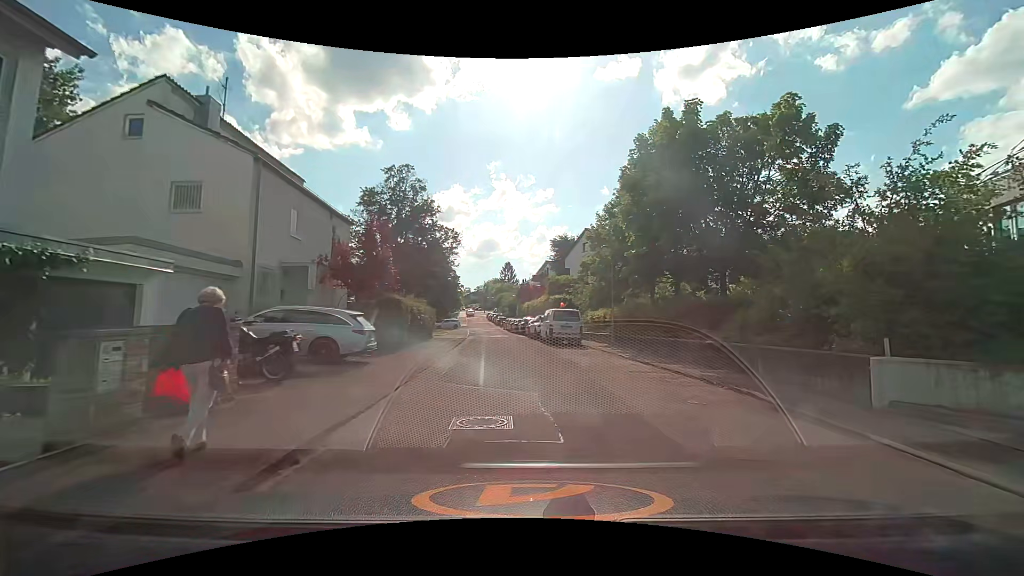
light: Day
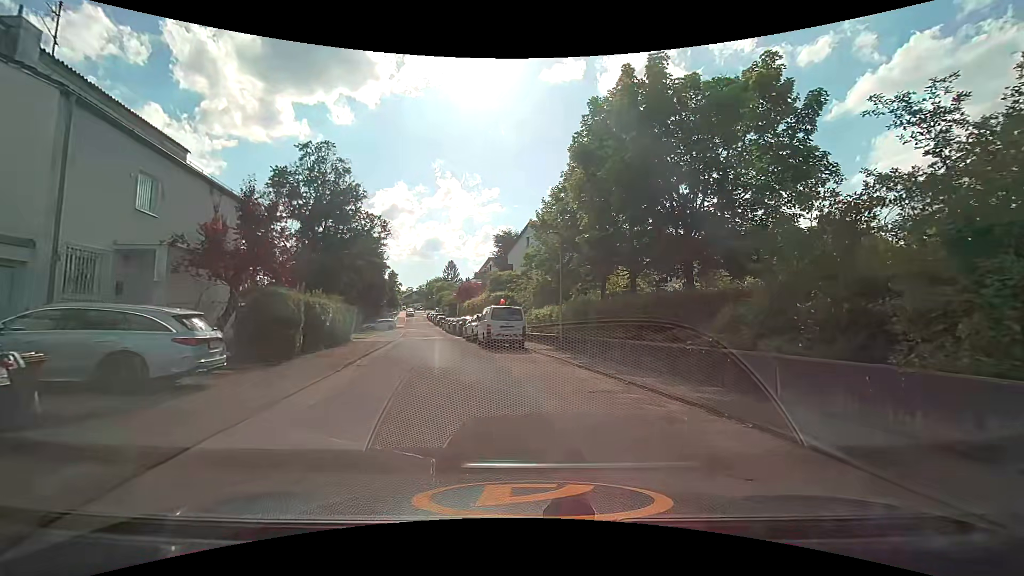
(+0.3, +4.1) m; +8°
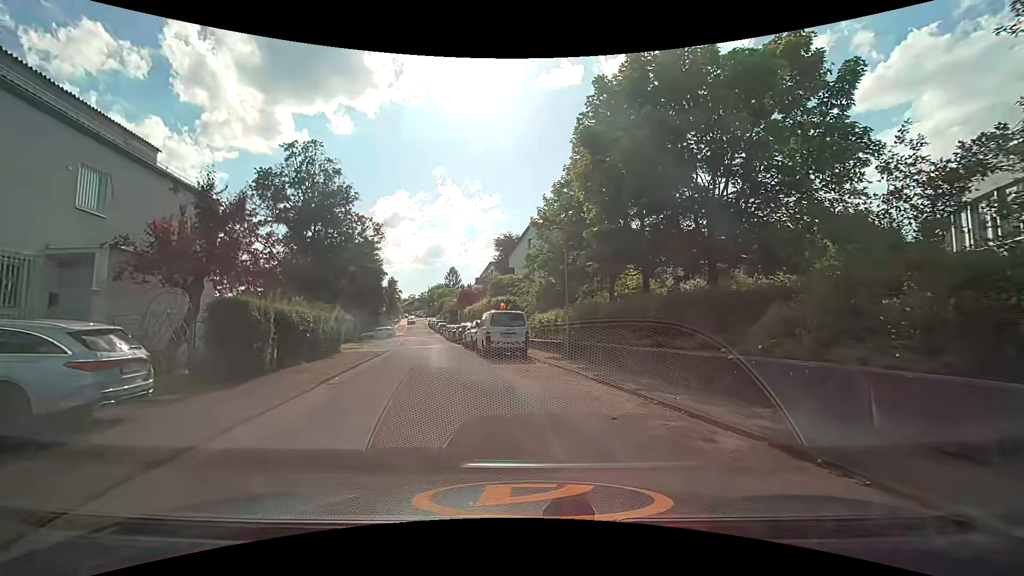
(0.0, +2.1) m; -2°
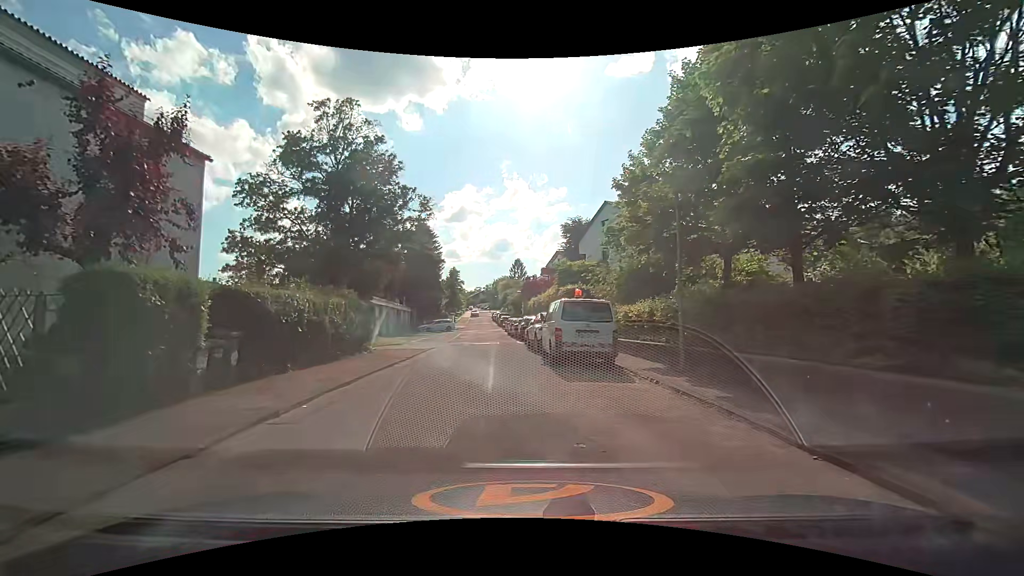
(-0.3, +6.1) m; -7°
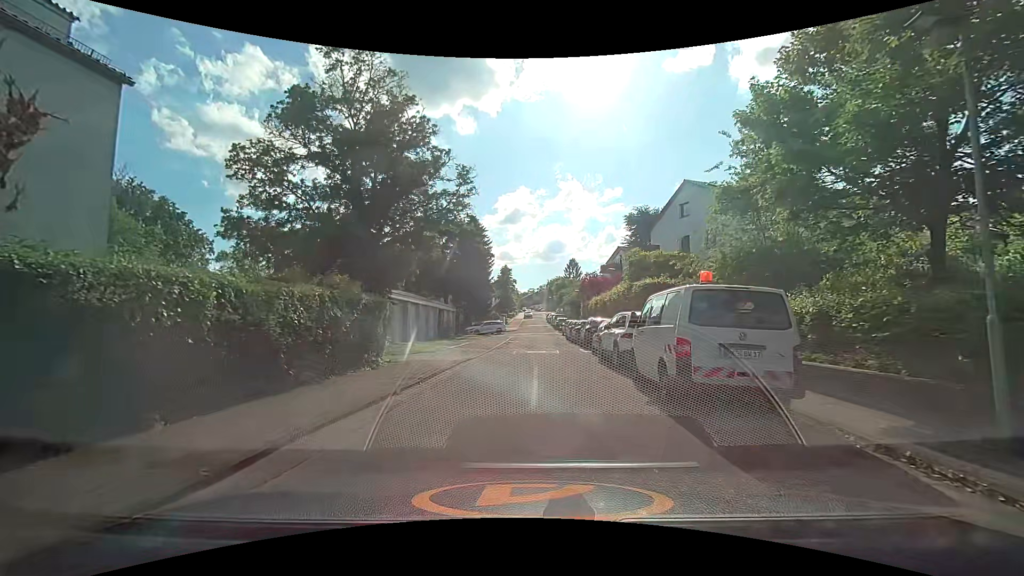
(-0.4, +6.4) m; -6°
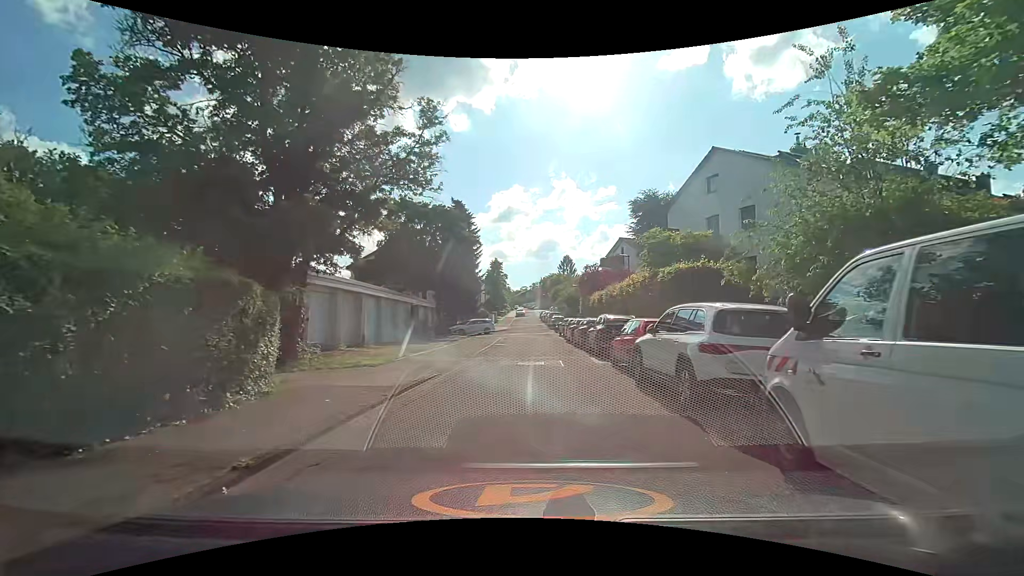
(0.0, +6.8) m; +1°
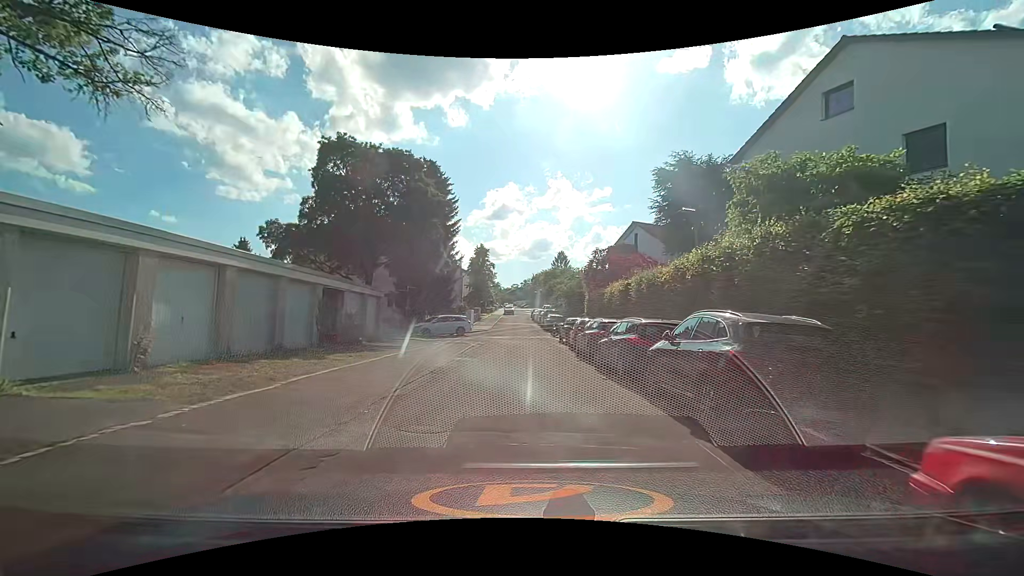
(-0.1, +12.4) m; 0°
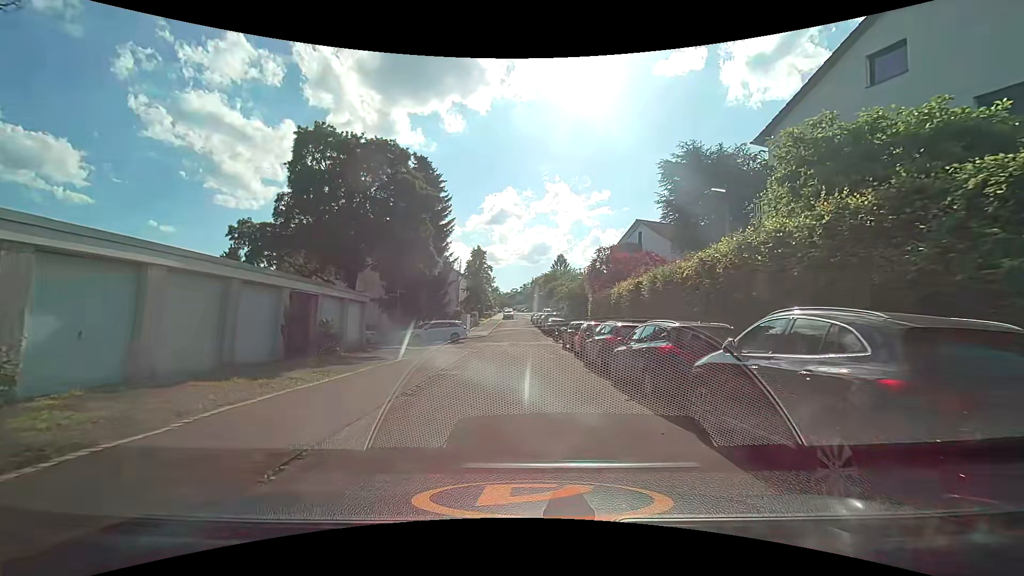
(0.0, +2.6) m; +2°
(0, +10) (-1, +20) (-1, +30) (-1, +40) (-2, +50) (-2, +60) (-3, +70) (-3, +80) (-2, +90) (-1, +100) m
